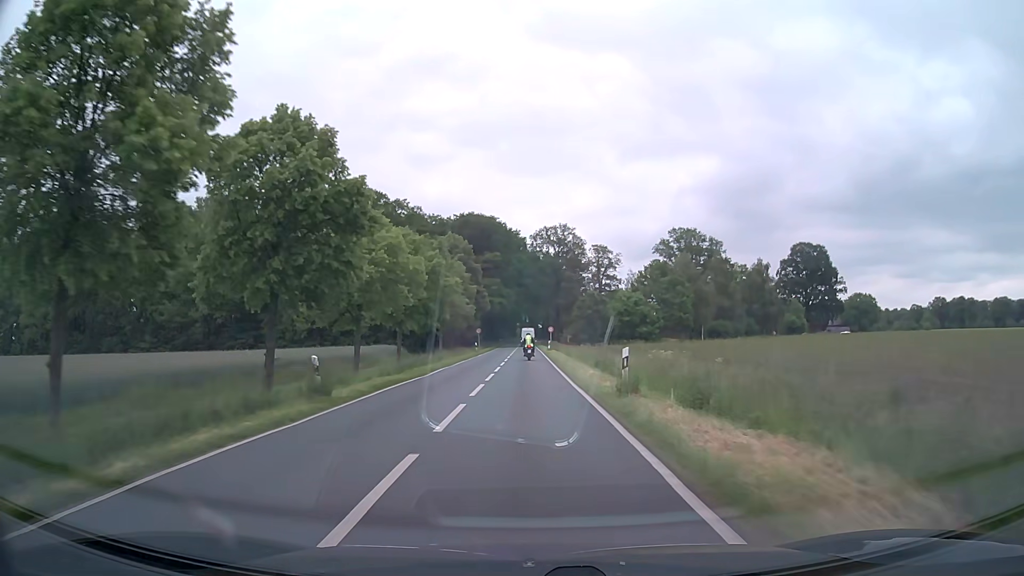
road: secondary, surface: asphalt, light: Day
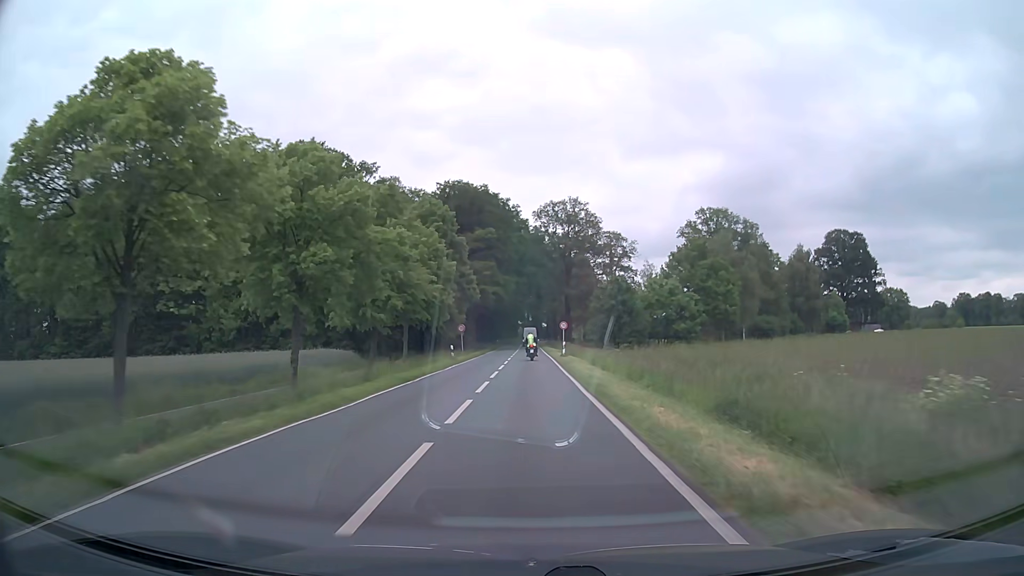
(0.0, +23.0) m; 0°
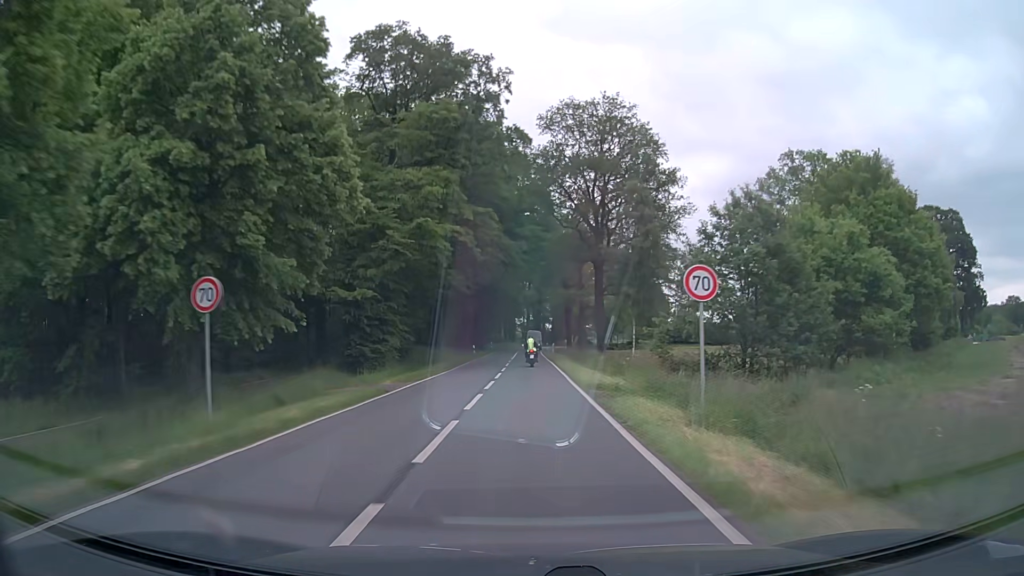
(-0.1, +44.9) m; 0°
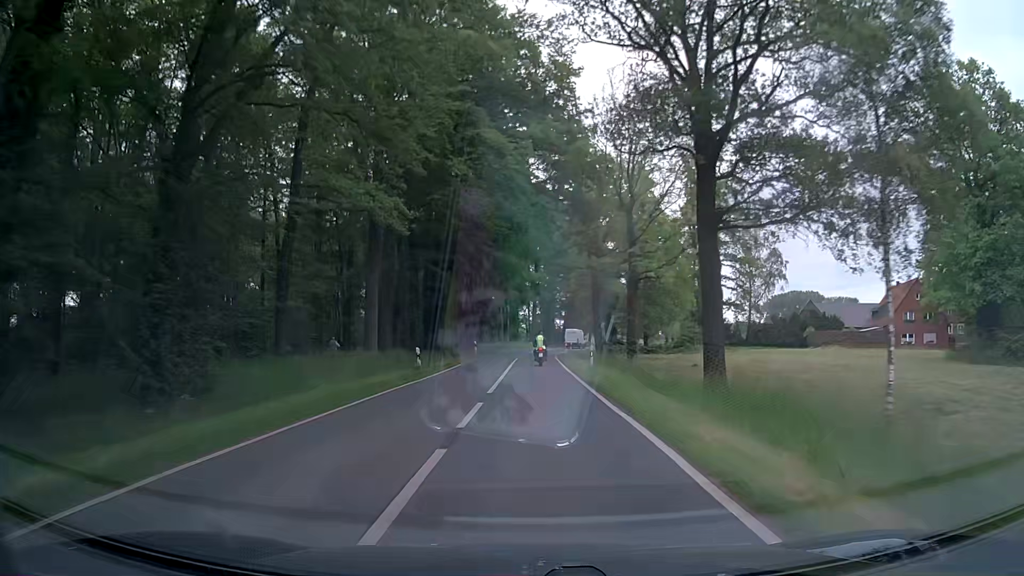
(-0.2, +33.3) m; 0°
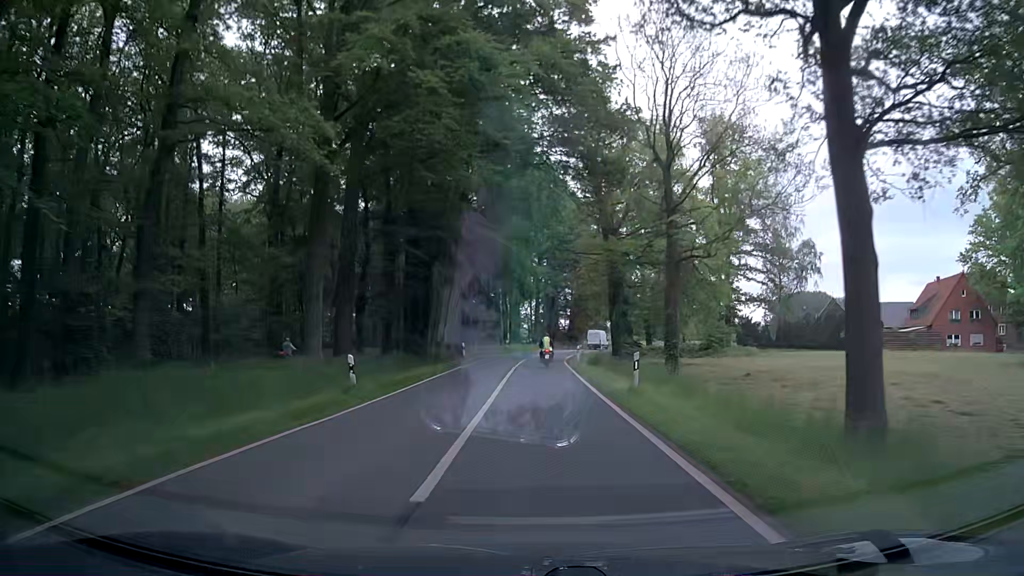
(0.0, +11.0) m; 0°
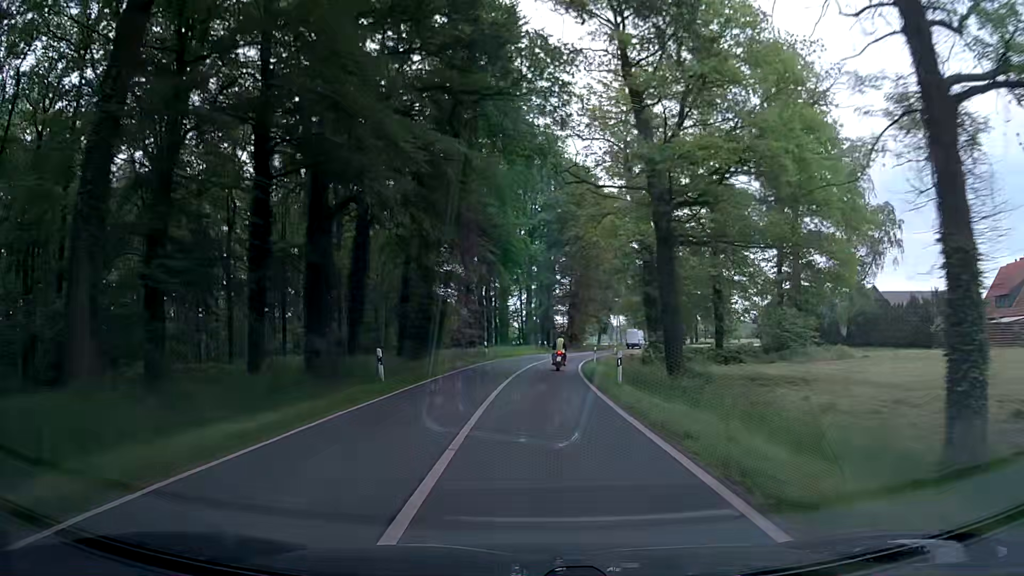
(-0.2, +21.8) m; 0°
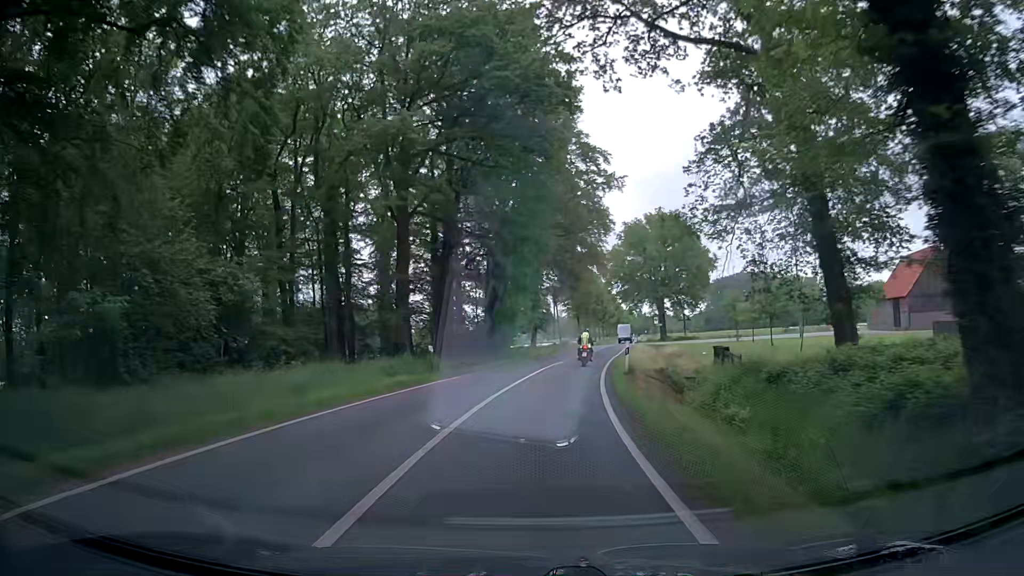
(+2.1, +42.9) m; +7°
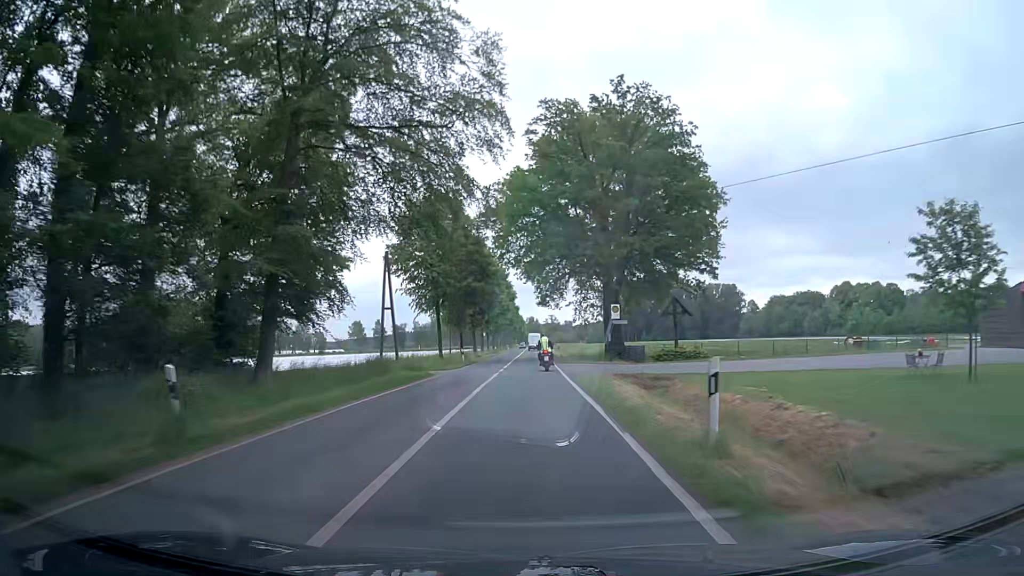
(+6.0, +53.1) m; +11°
(0, +10) (0, +20) (0, +30) (0, +40) (0, +50) (0, +60) (0, +70) (0, +80) (0, +90) (0, +100) m
